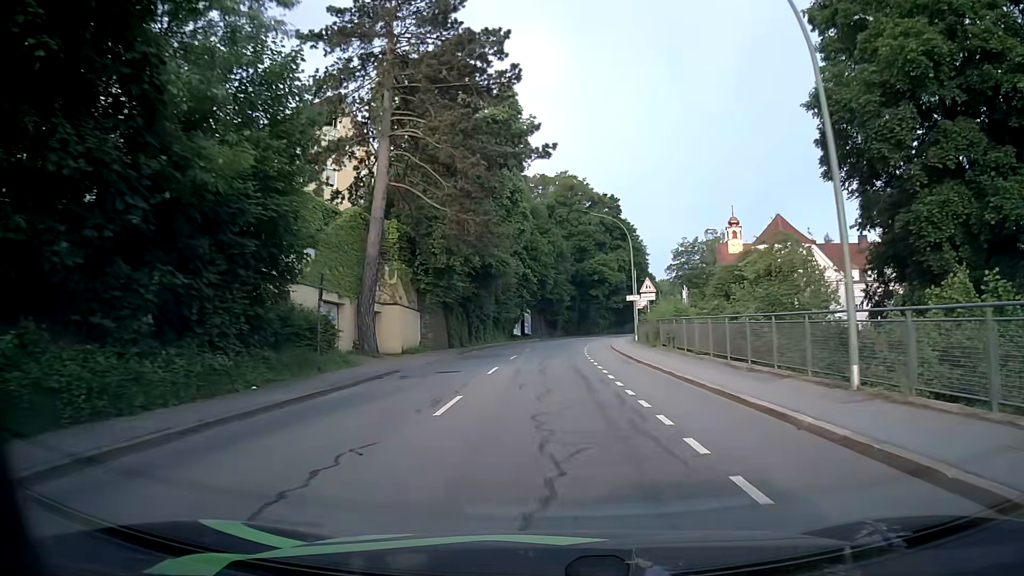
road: tertiary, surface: asphalt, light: Day
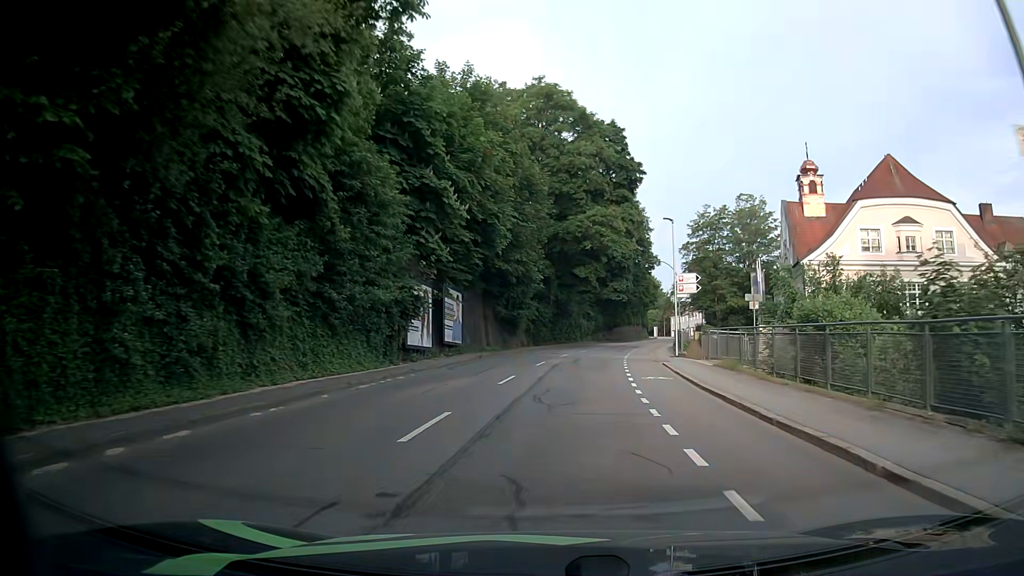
(+0.6, +38.5) m; +3°
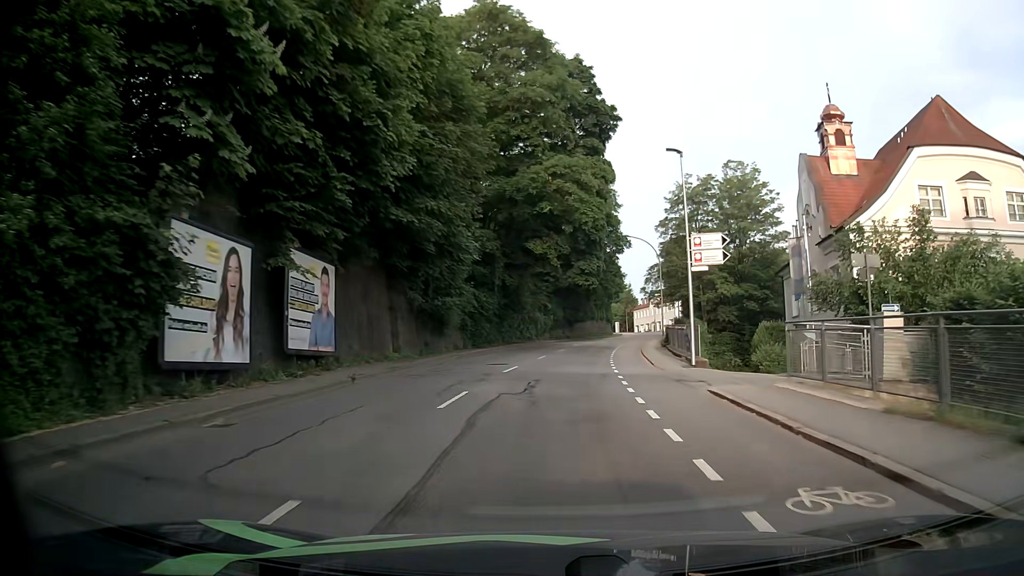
(+0.5, +14.9) m; +4°
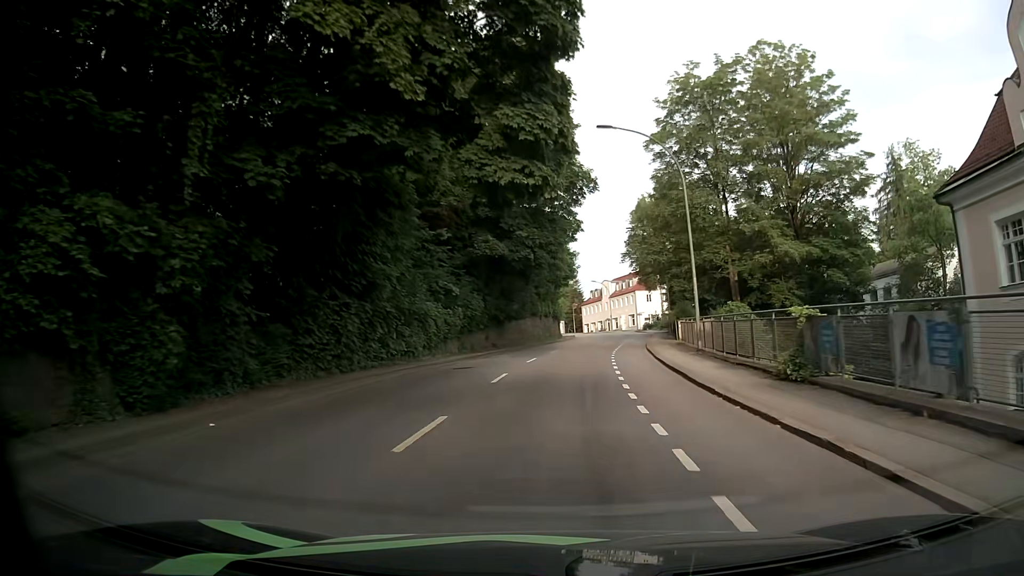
(+1.3, +30.6) m; +5°
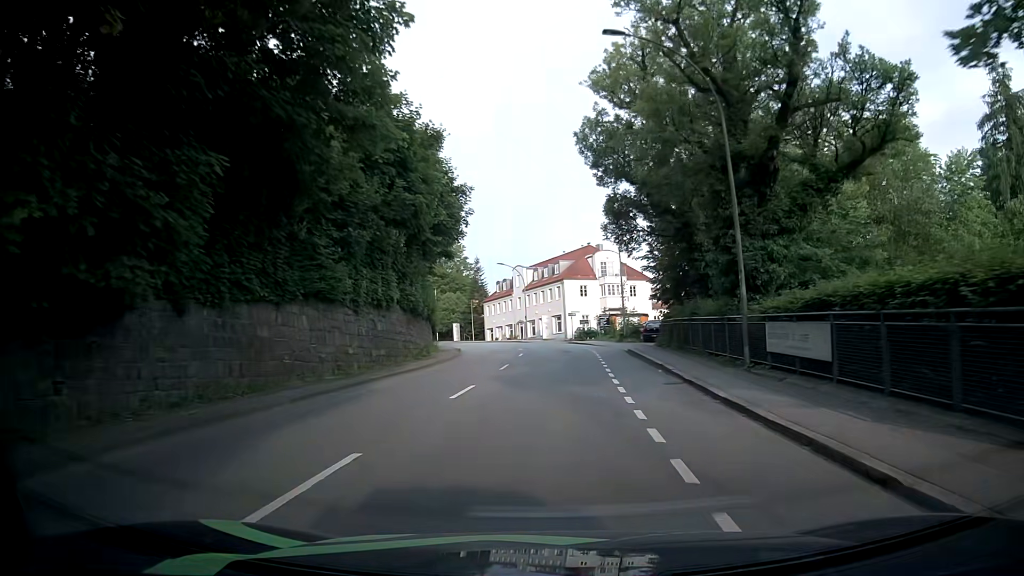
(+2.7, +38.7) m; +8°
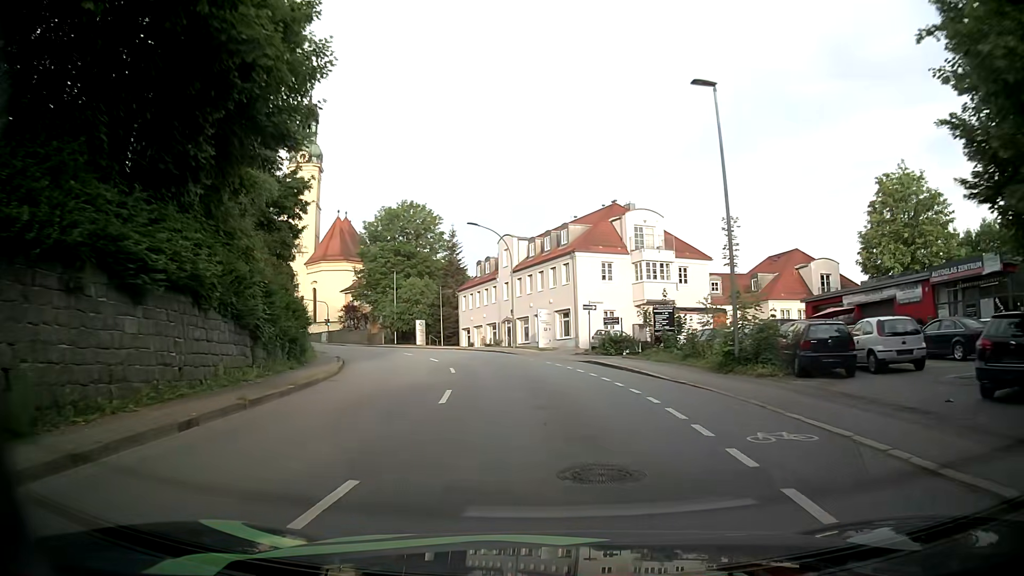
(+0.4, +29.3) m; +1°
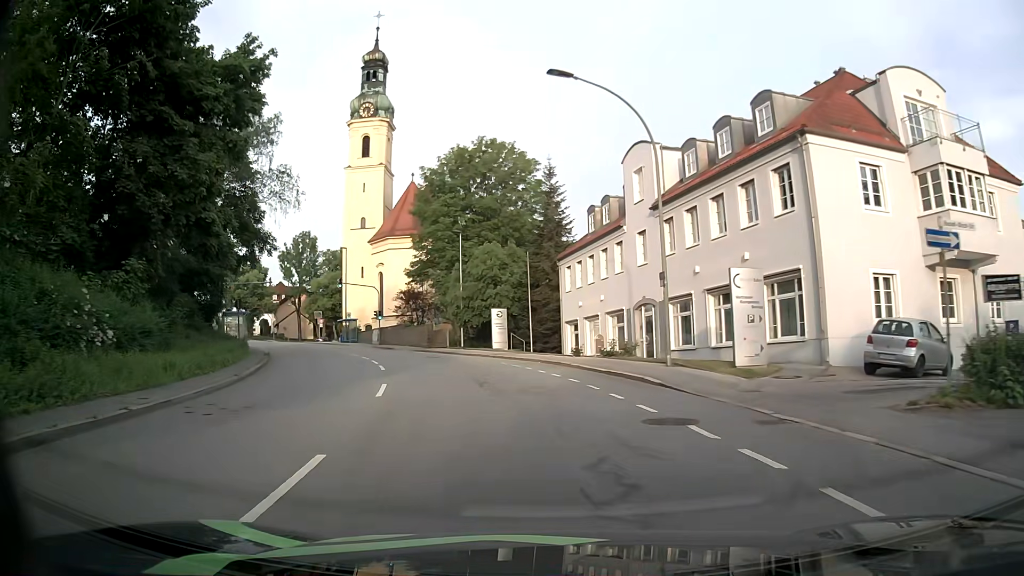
(-2.5, +27.4) m; -12°
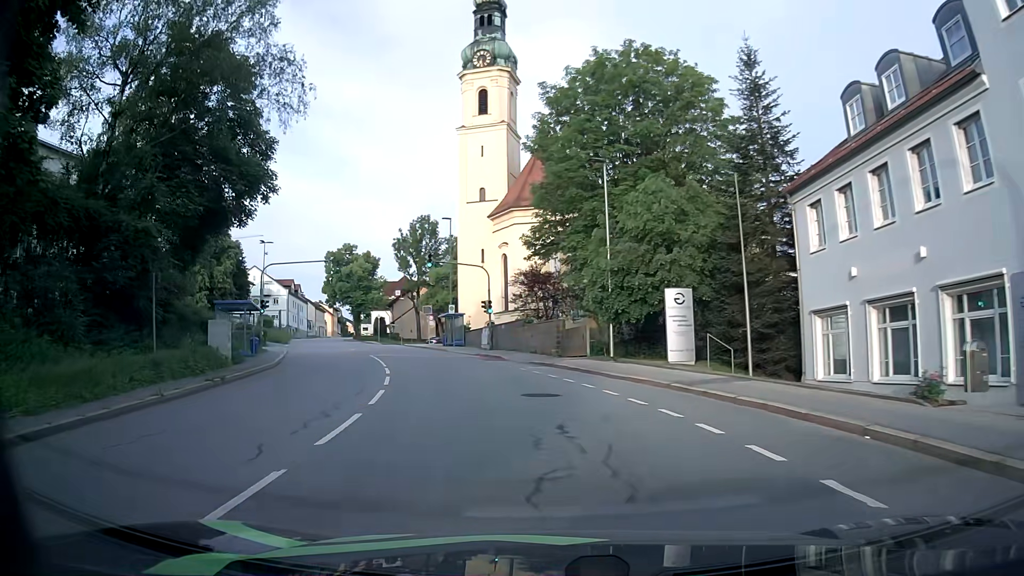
(-2.1, +19.7) m; -12°
(-1, +10) (-2, +20) (-5, +30) (-8, +39) (-12, +48) (-16, +57) (-20, +67) (-24, +76) (-28, +85) (-32, +94) m
